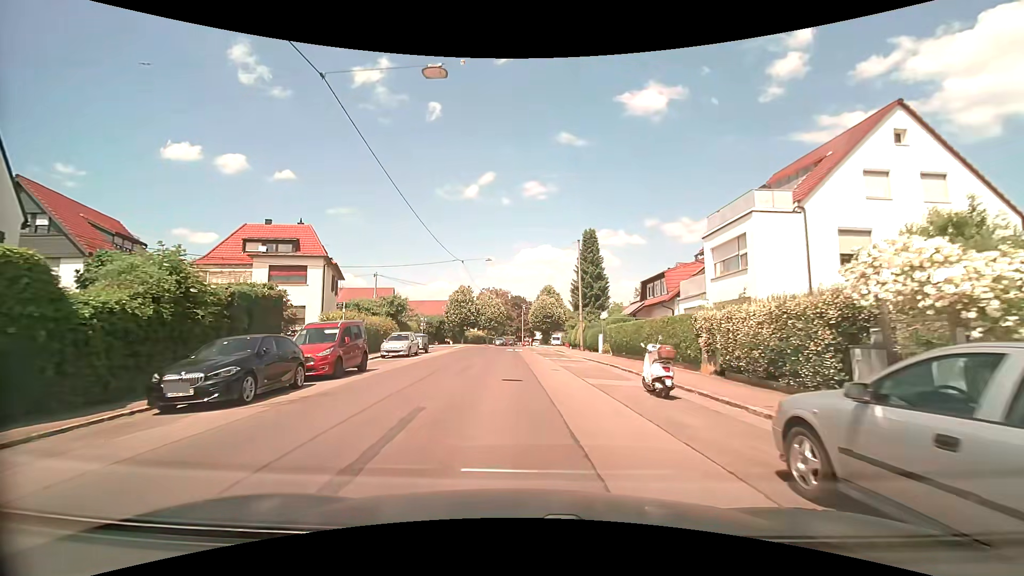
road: tertiary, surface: asphalt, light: Day
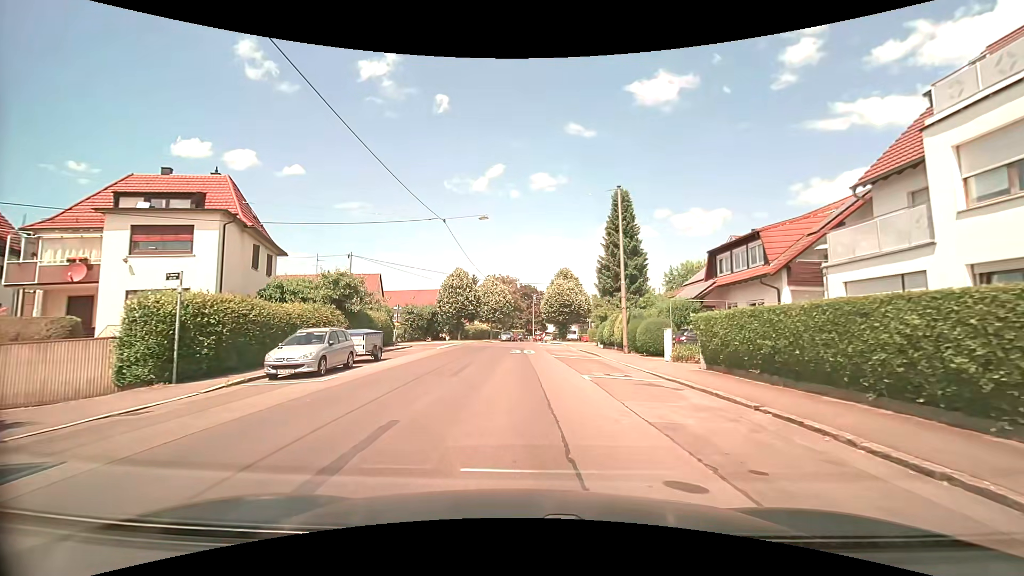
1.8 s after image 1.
(-0.1, +13.6) m; -1°
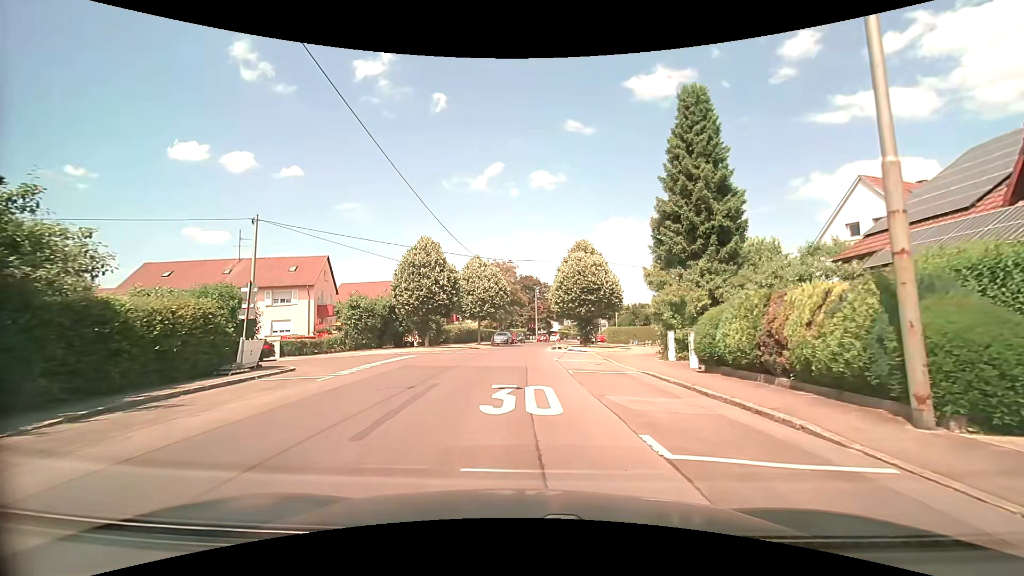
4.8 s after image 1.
(-0.1, +19.3) m; 0°
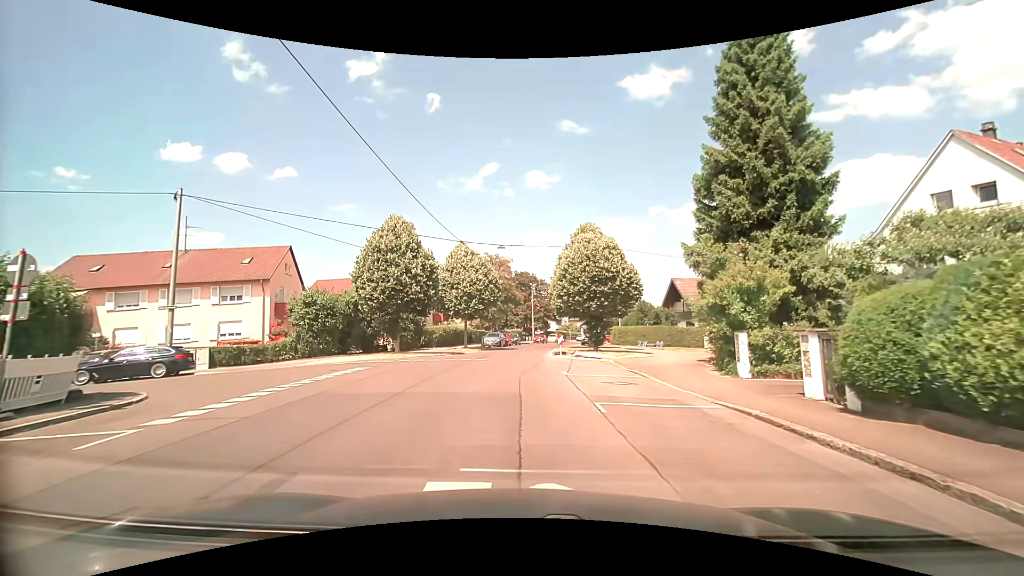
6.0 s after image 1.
(0.0, +7.3) m; 0°
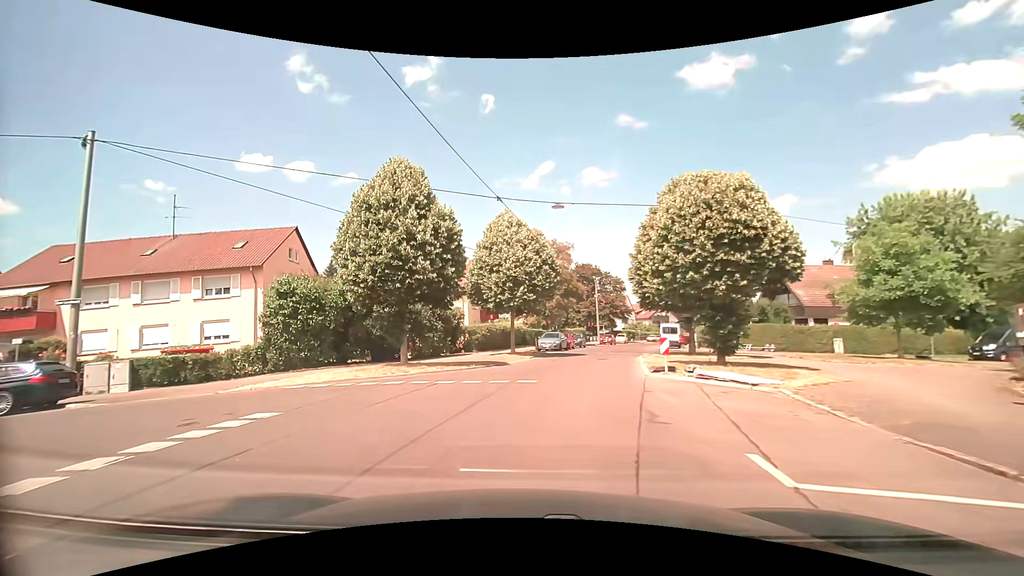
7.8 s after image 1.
(-0.2, +10.7) m; -6°
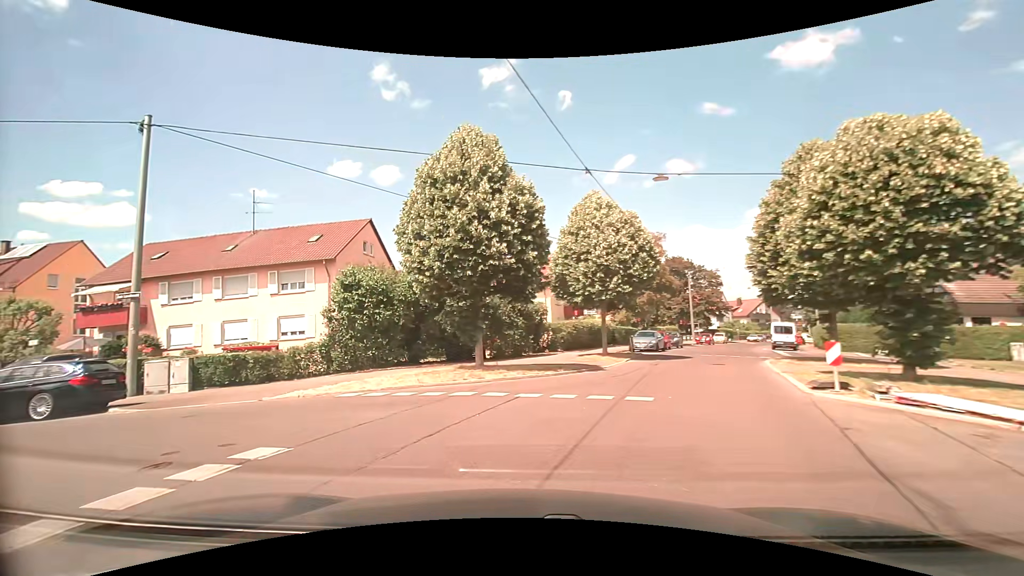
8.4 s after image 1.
(-0.2, +3.3) m; -9°
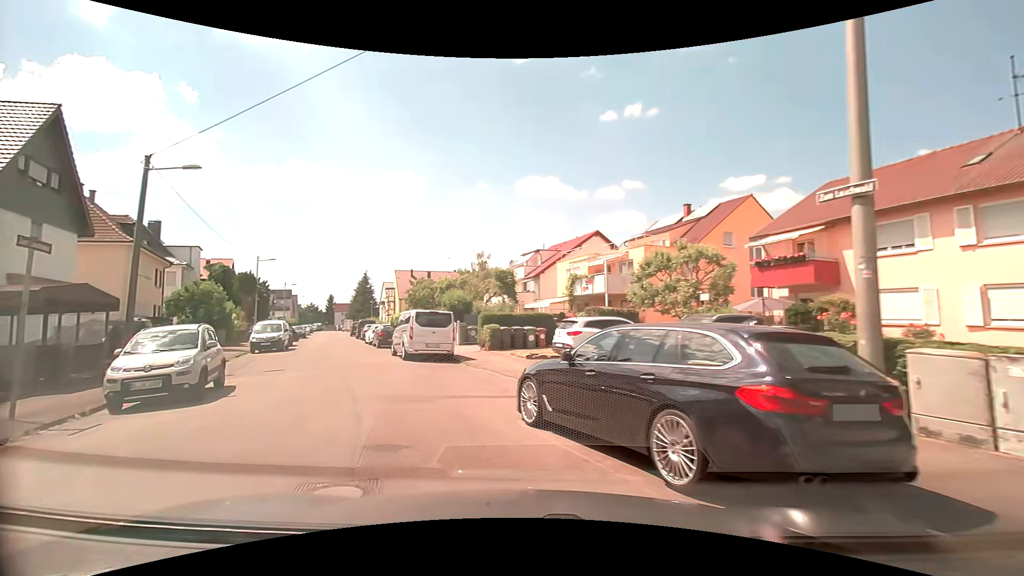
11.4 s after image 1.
(-7.0, +10.6) m; -68°
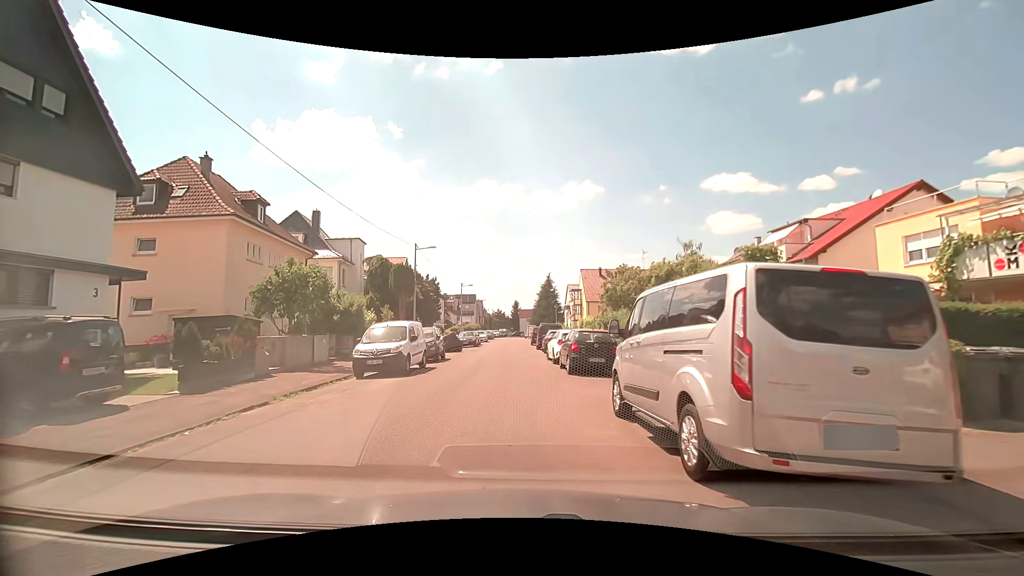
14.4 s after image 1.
(-3.9, +14.7) m; -21°
(0, +10) (-1, +20) (-1, +30) (-1, +40) (-2, +50) (-1, +60) (-1, +70) (-1, +80) (-3, +90) (-4, +100) m
